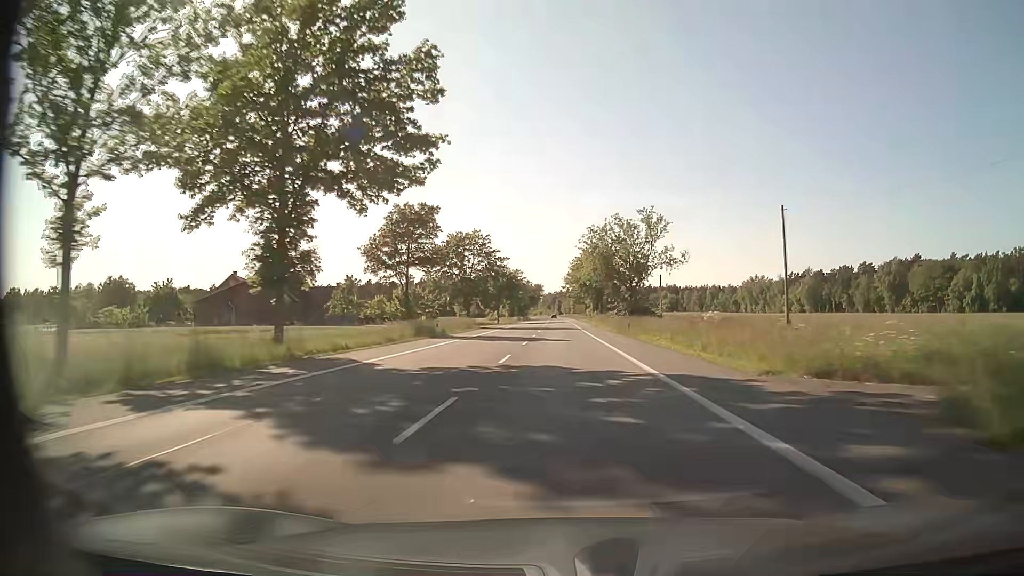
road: secondary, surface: asphalt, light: Day
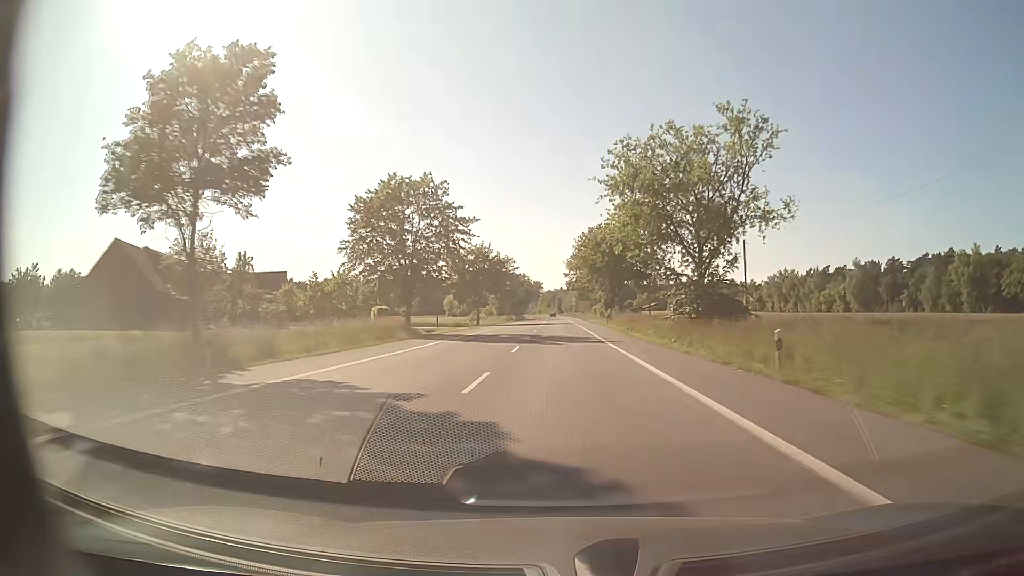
(-0.1, +32.2) m; 0°
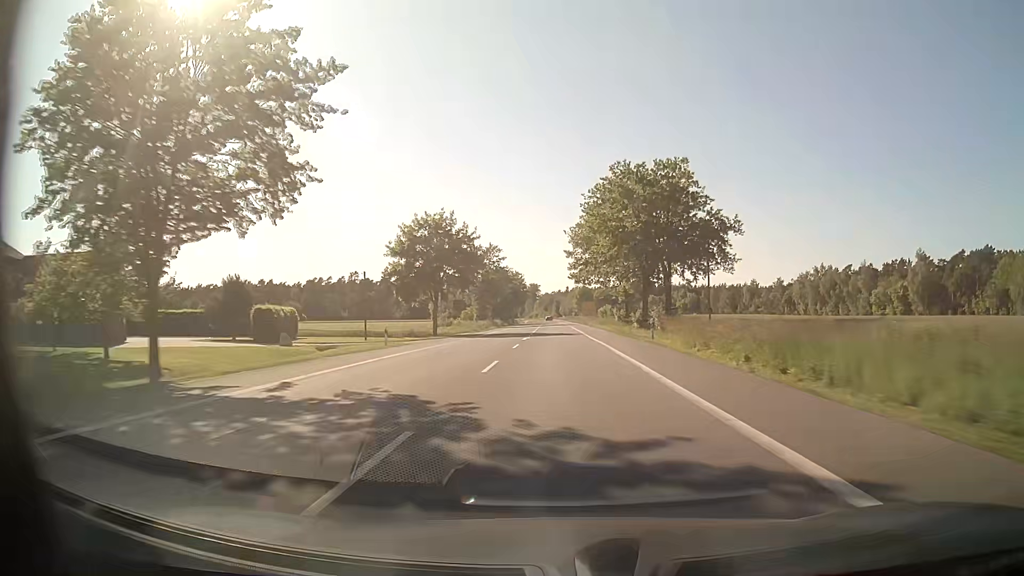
(0.0, +32.2) m; 0°
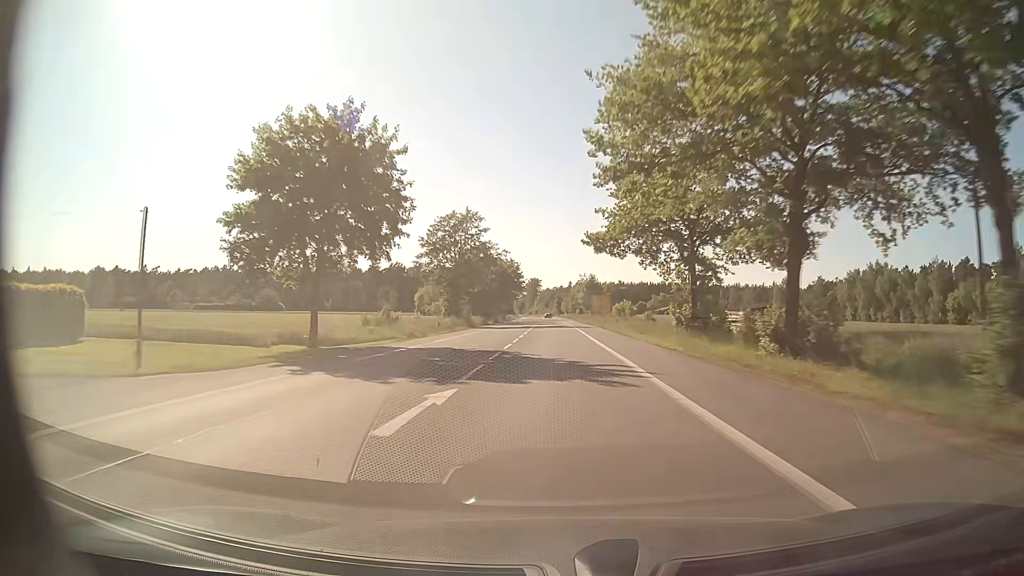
(0.0, +32.2) m; 0°
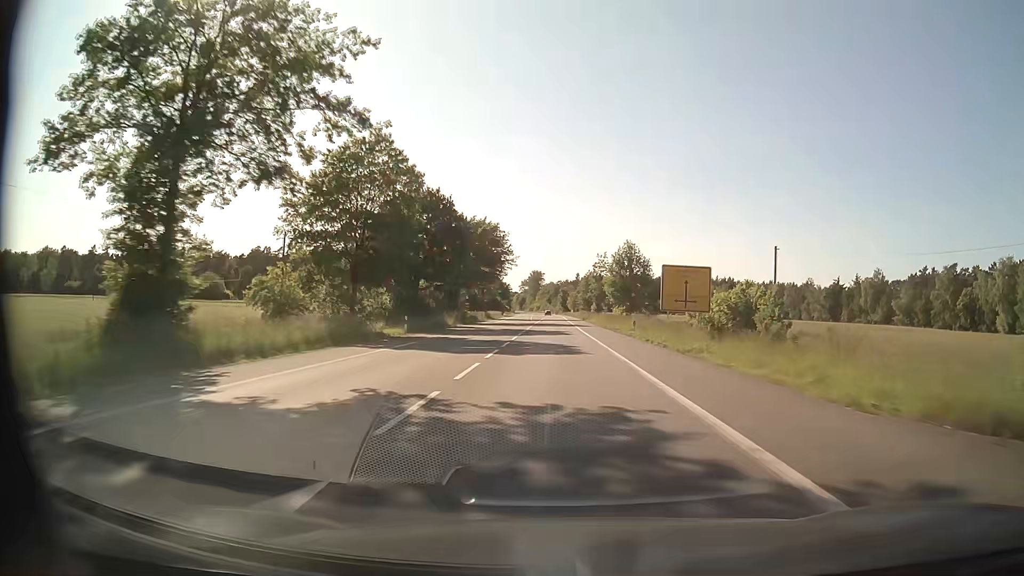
(-0.3, +61.0) m; 0°
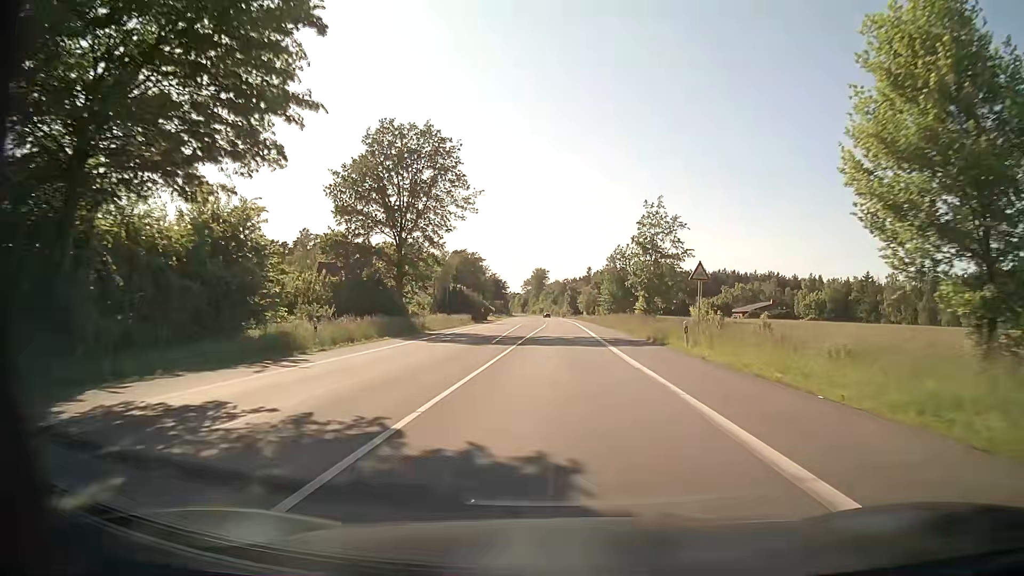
(-0.3, +63.4) m; -1°
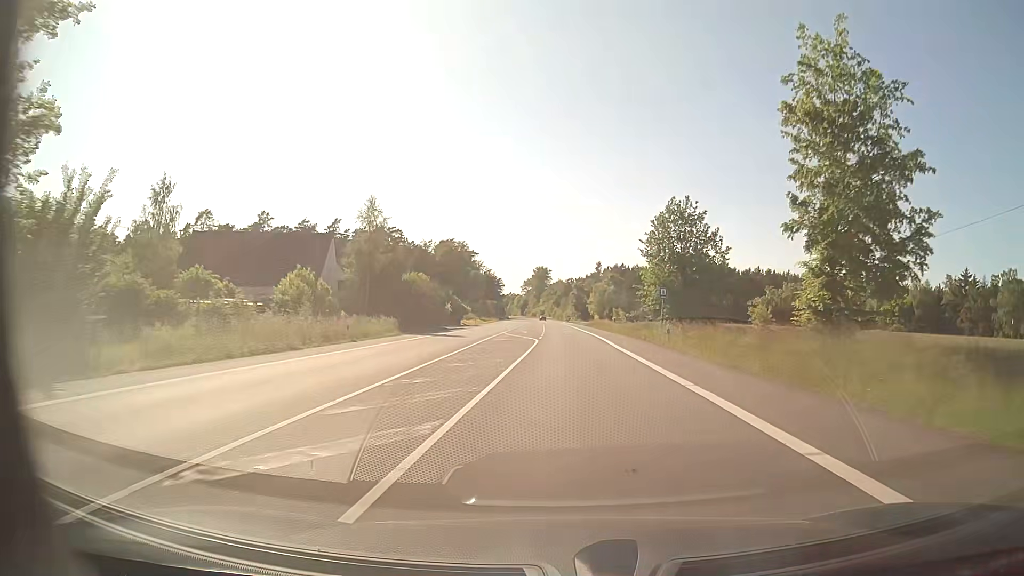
(-0.2, +42.8) m; 0°
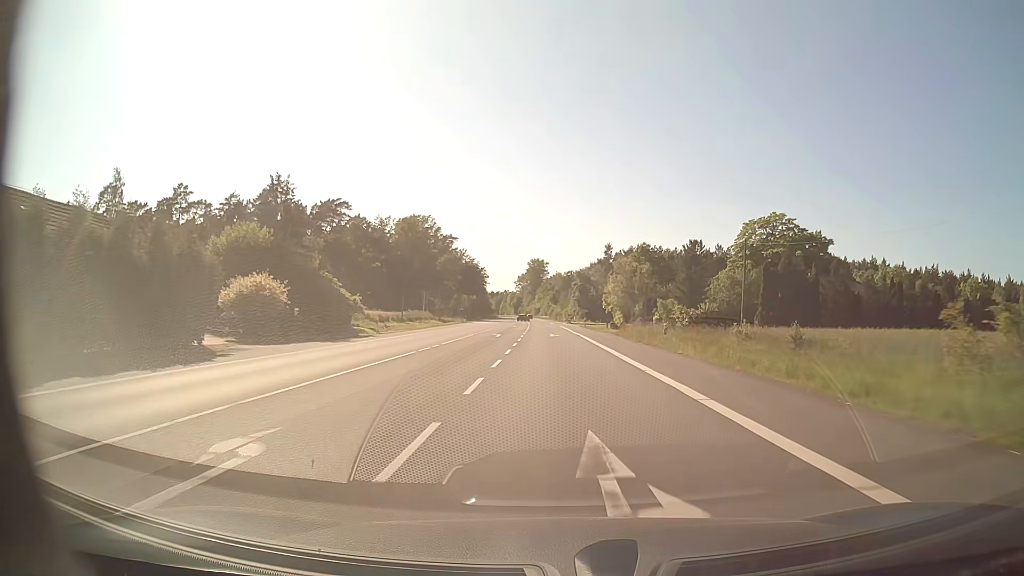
(+0.2, +54.2) m; 0°
(0, +10) (0, +20) (0, +30) (0, +40) (0, +50) (-1, +60) (-1, +70) (-1, +80) (-1, +90) (-2, +100) m
